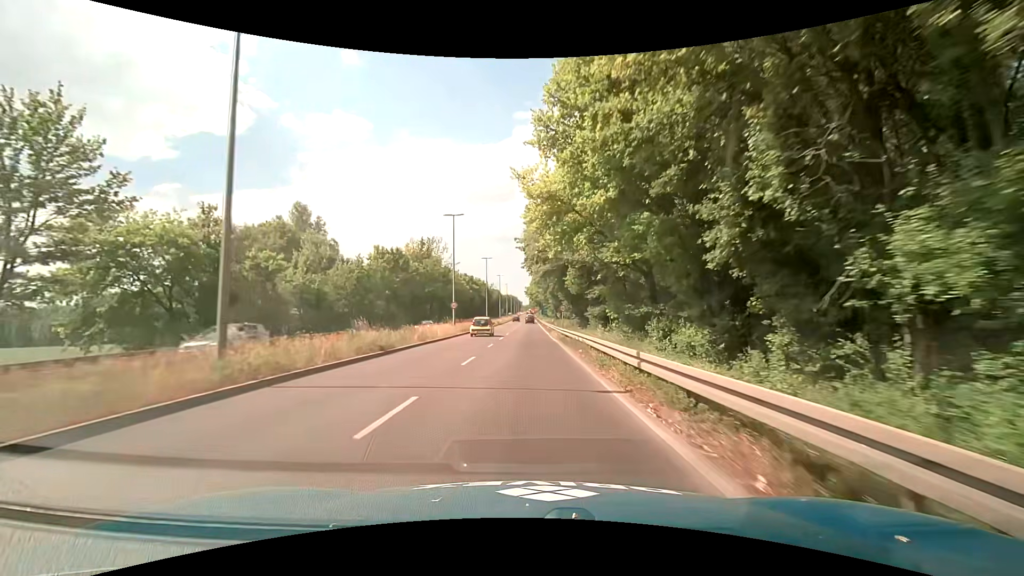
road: primary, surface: asphalt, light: Day
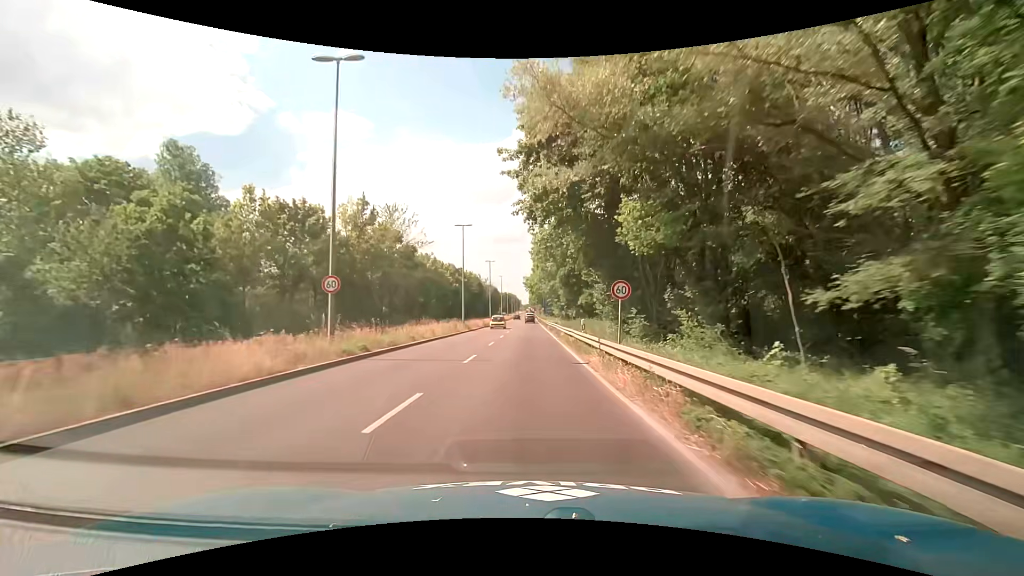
(+0.1, +26.8) m; 0°
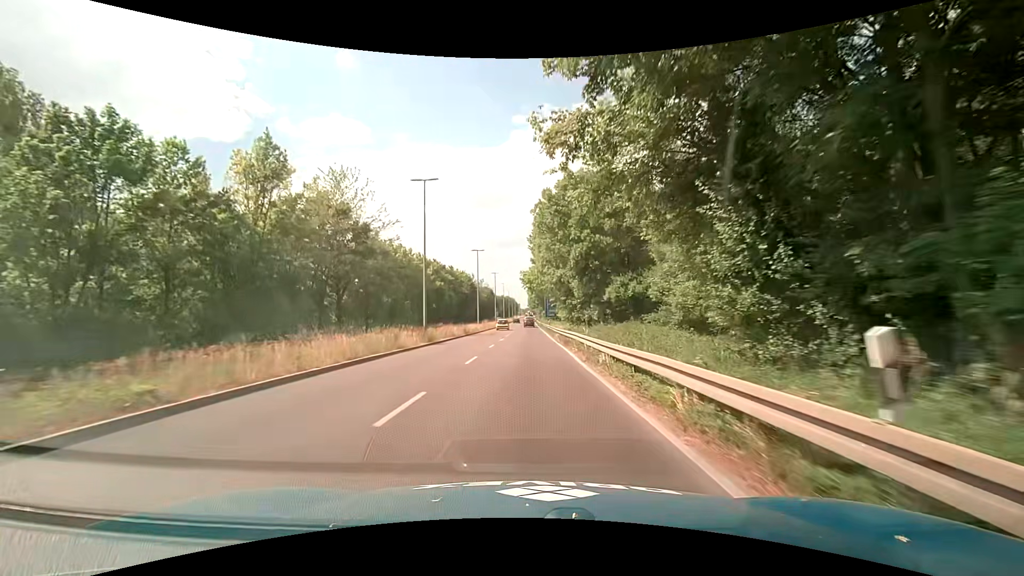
(0.0, +17.6) m; 0°
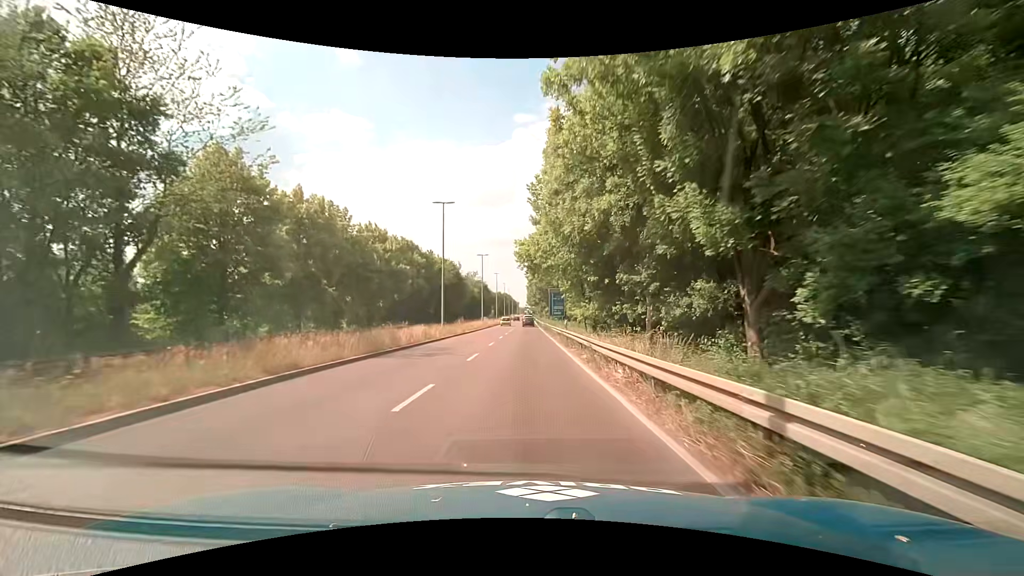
(+0.1, +26.0) m; 0°
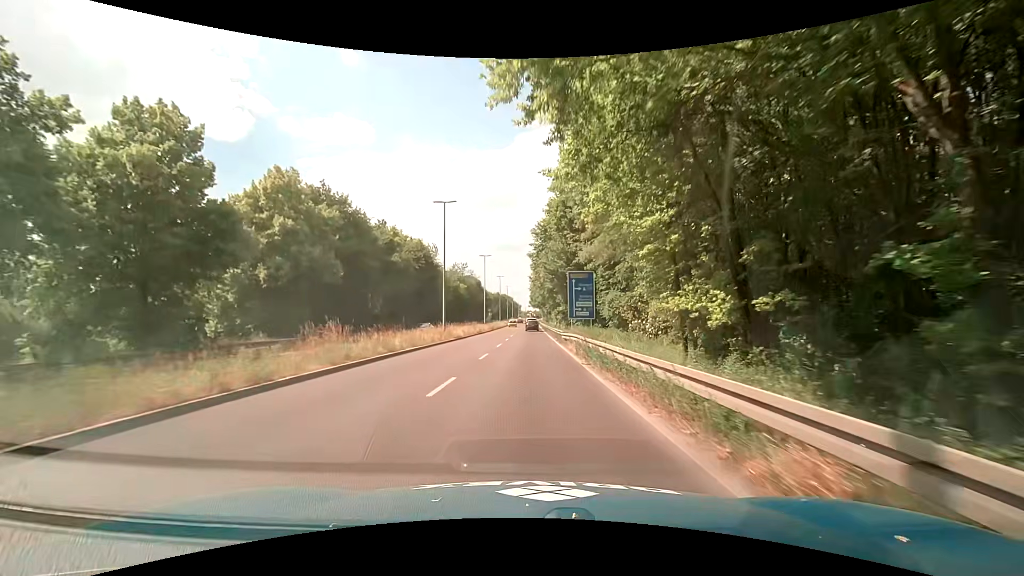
(-0.3, +34.5) m; 0°
(0, +10) (0, +20) (0, +30) (0, +40) (0, +50) (0, +60) (0, +70) (0, +80) (0, +90) (0, +100) m
